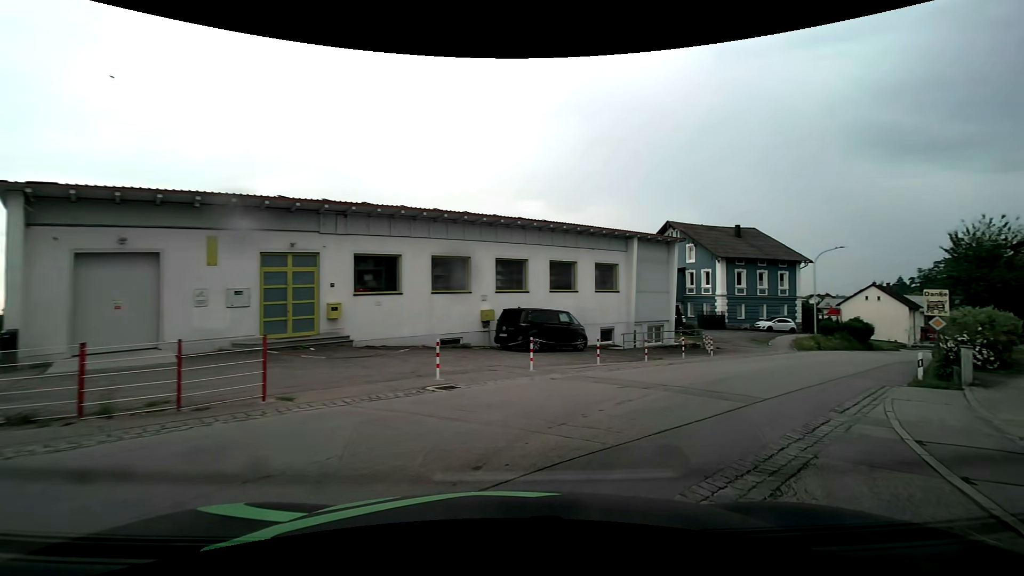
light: Day
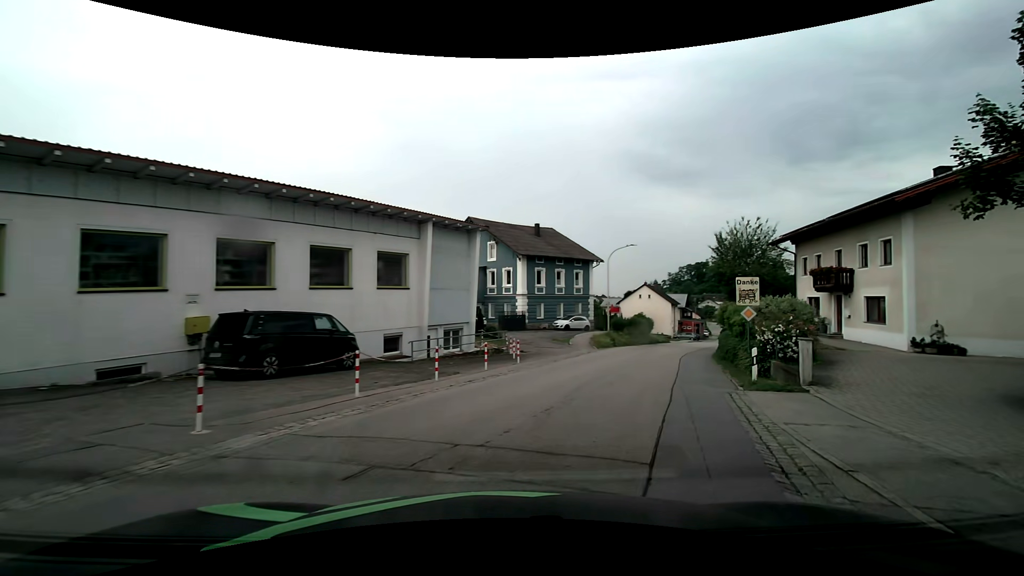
(+1.4, +6.2) m; +22°
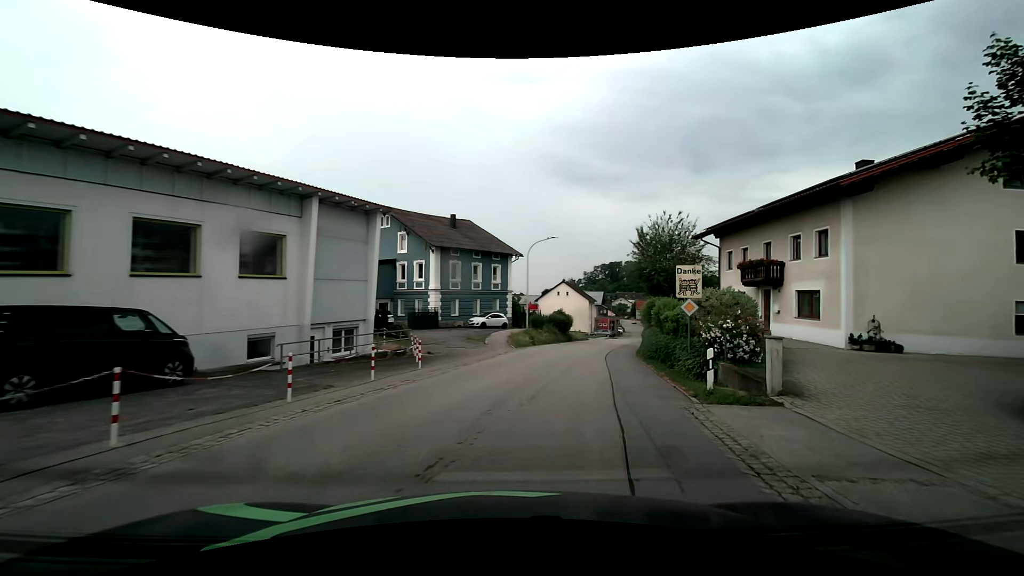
(+0.4, +3.7) m; +10°
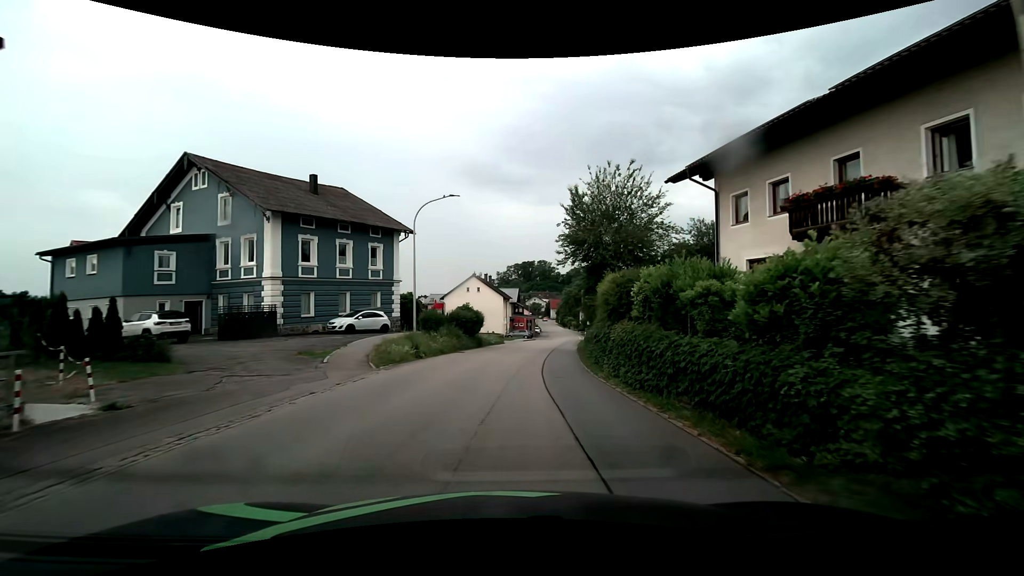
(+1.9, +14.0) m; +11°
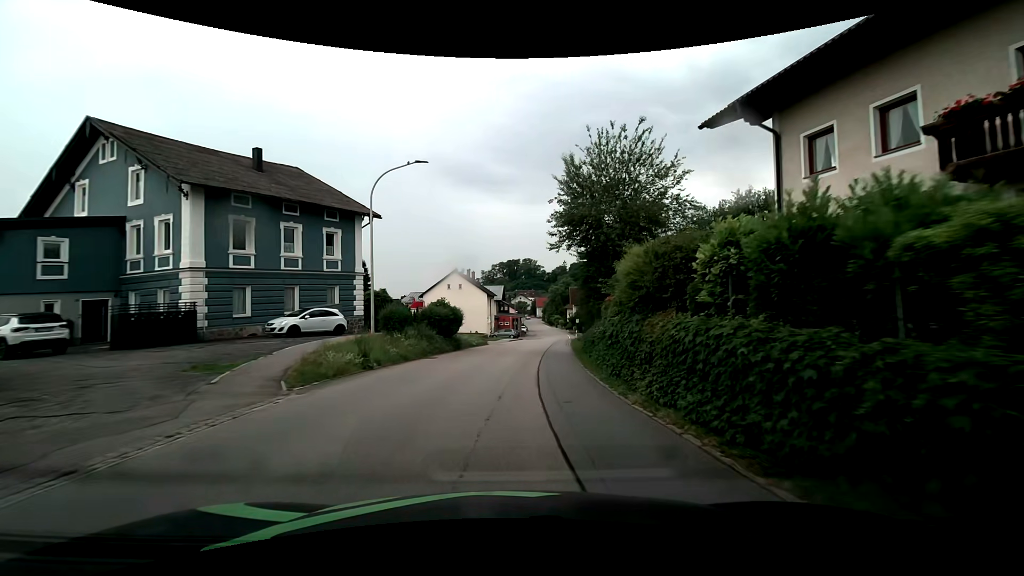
(+0.1, +5.8) m; +2°
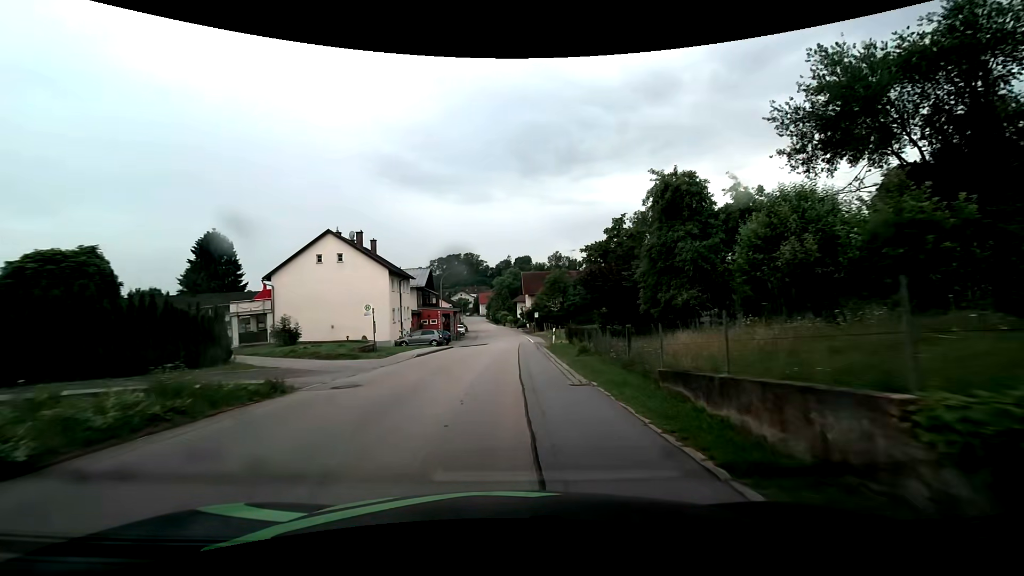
(+1.8, +31.4) m; +6°
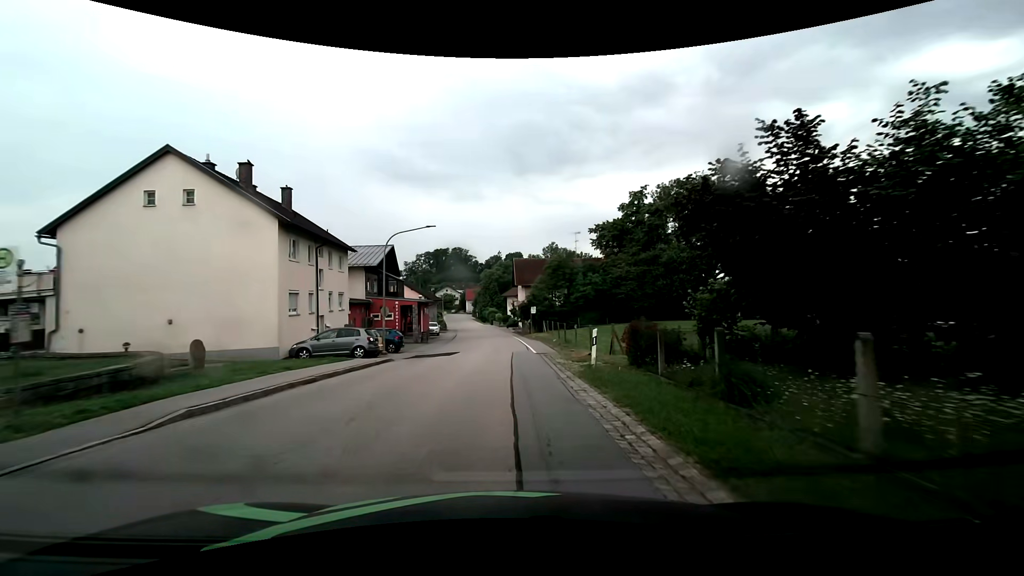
(+0.1, +18.6) m; +1°
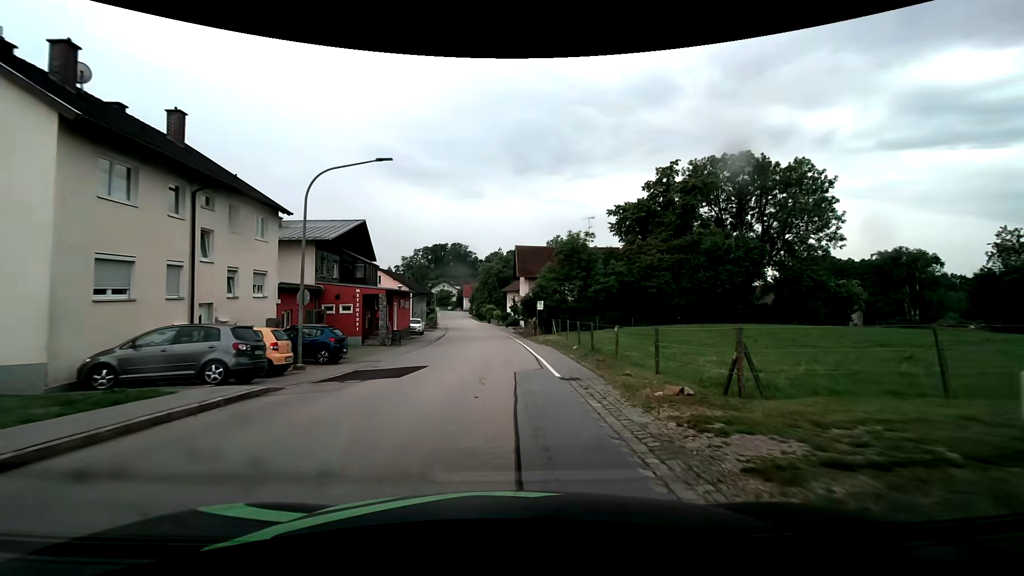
(-0.1, +11.5) m; 0°
